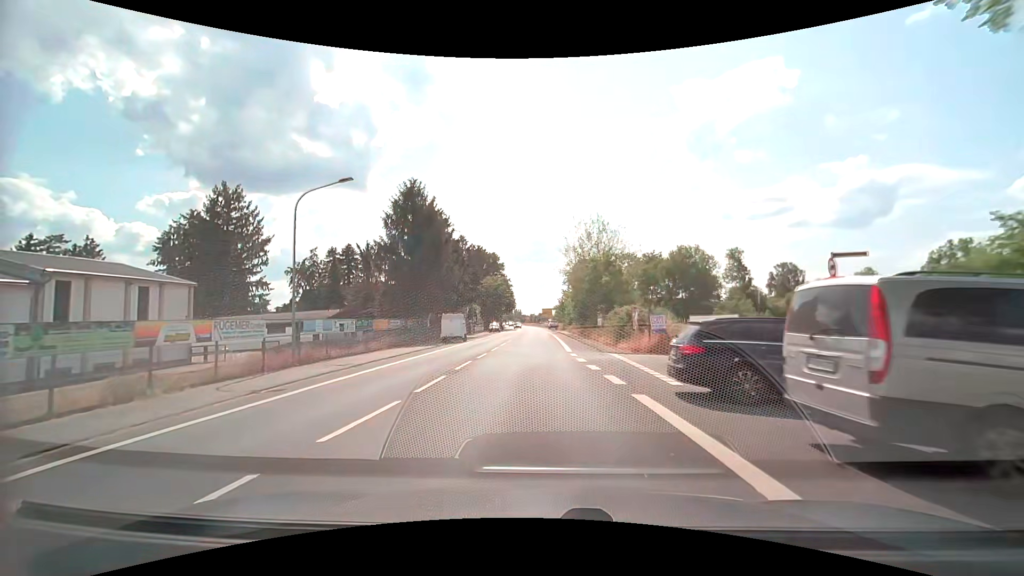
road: secondary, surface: asphalt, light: Day
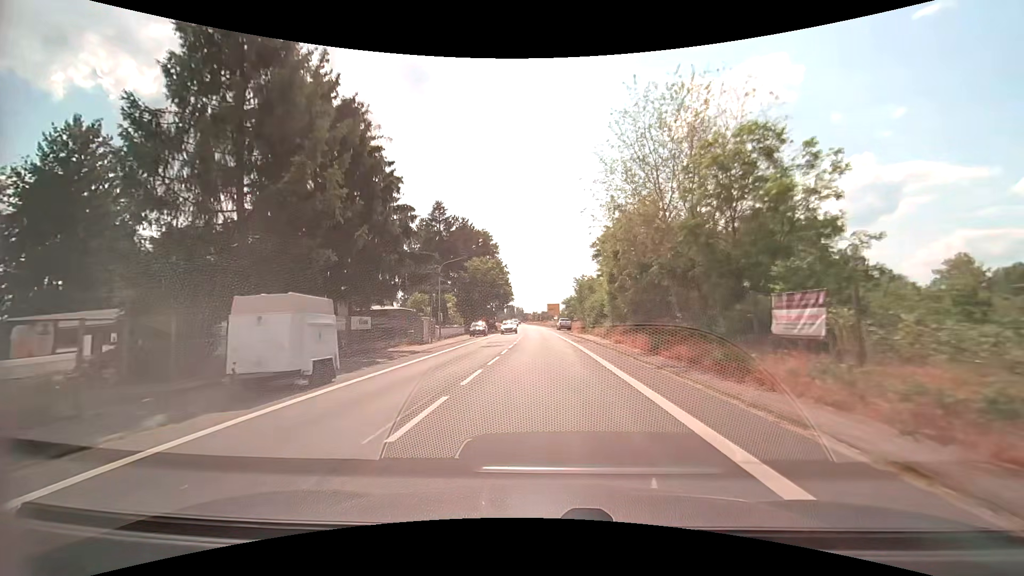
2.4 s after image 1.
(-0.6, +28.0) m; 0°
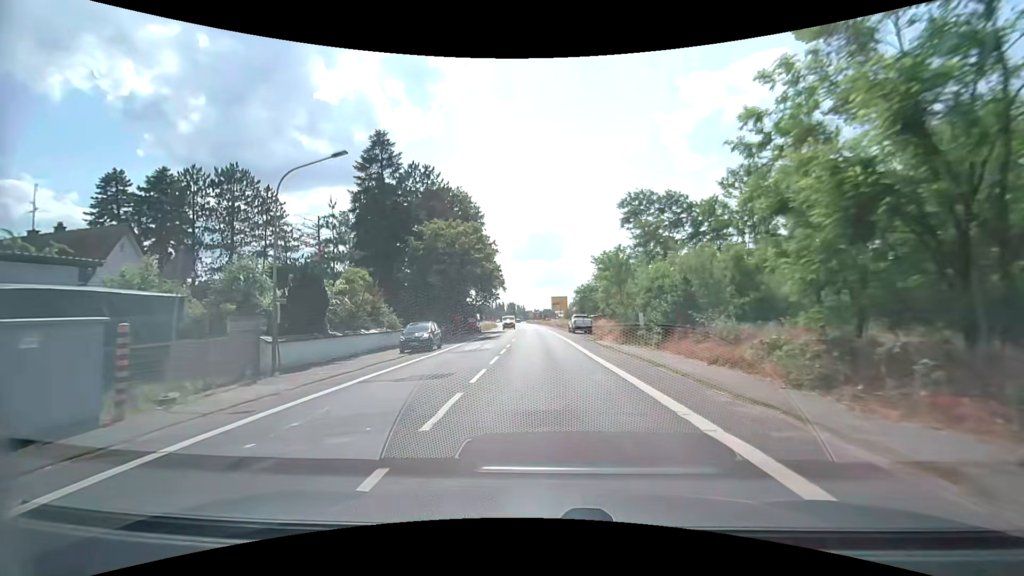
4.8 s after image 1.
(-0.2, +27.6) m; 0°
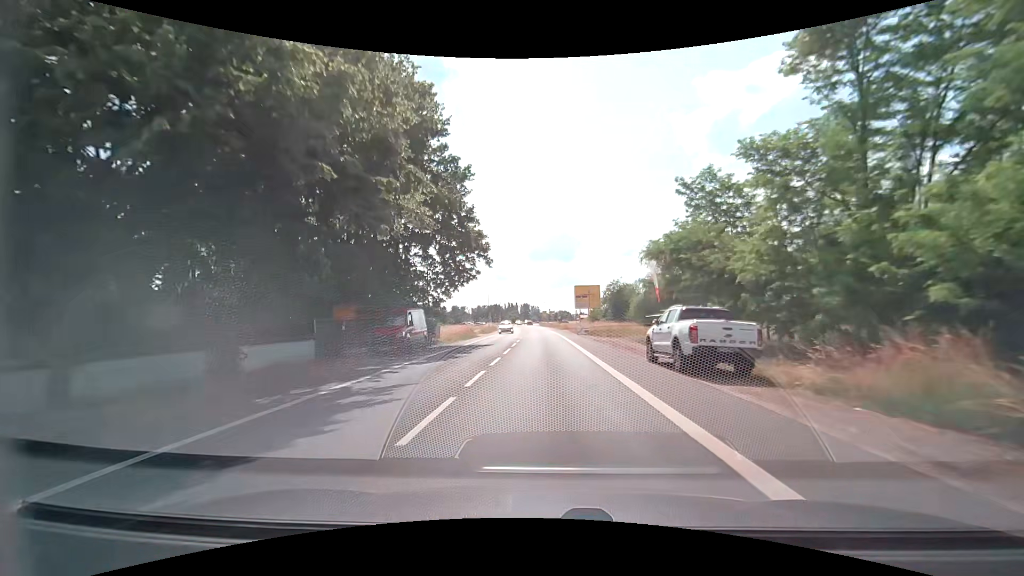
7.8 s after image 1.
(-0.2, +34.5) m; -1°
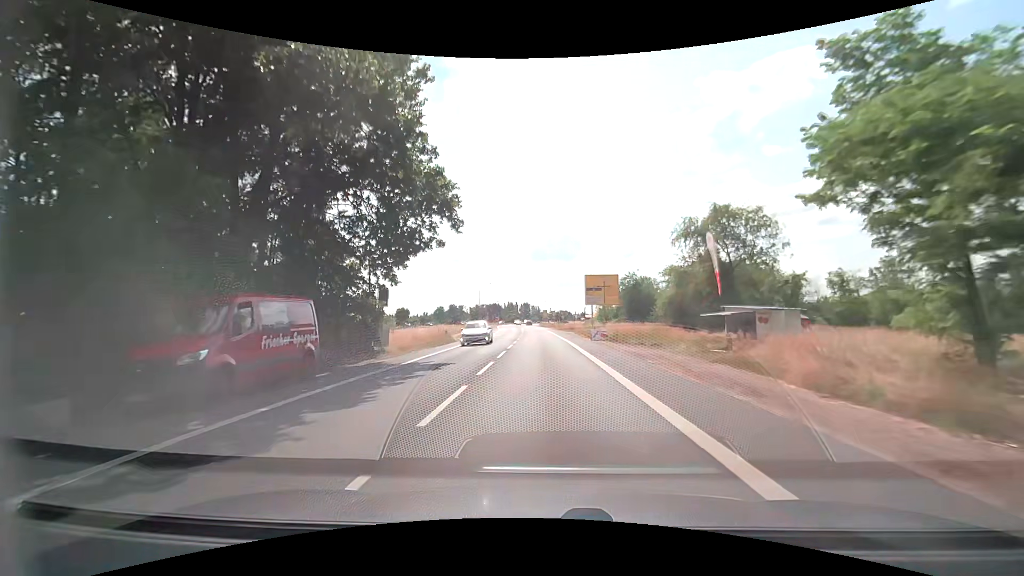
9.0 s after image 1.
(0.0, +14.0) m; 0°
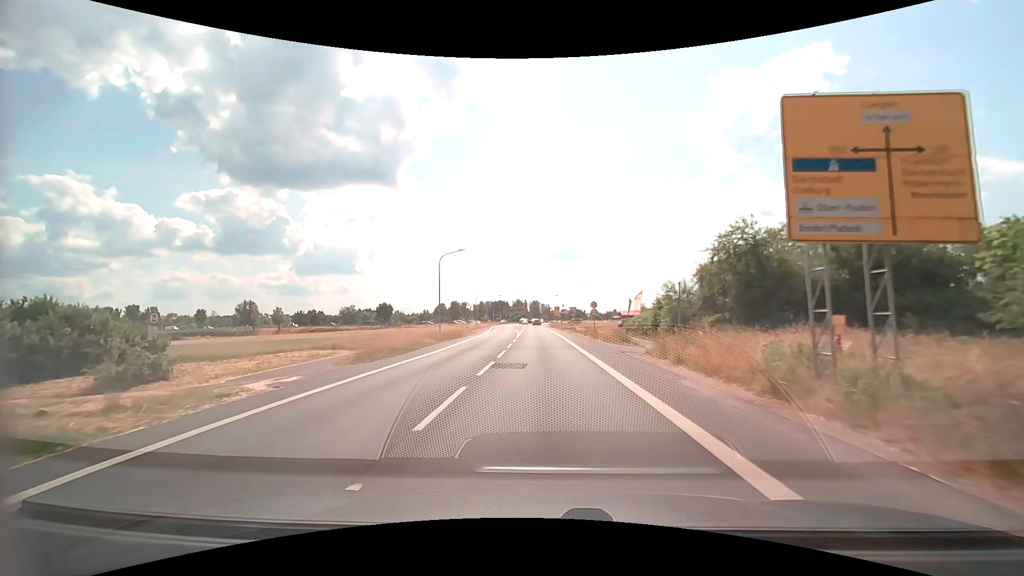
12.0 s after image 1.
(0.0, +36.5) m; -1°
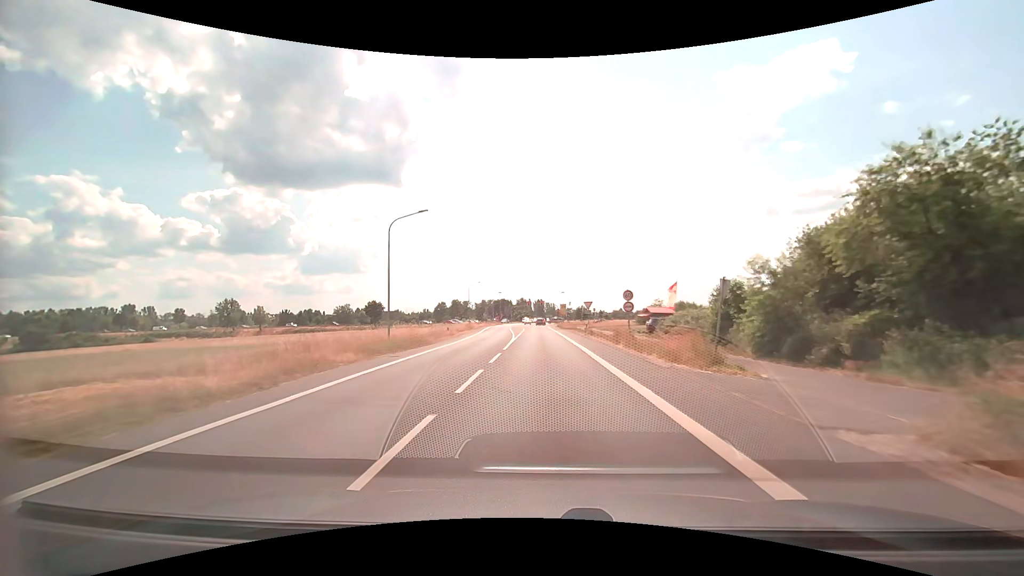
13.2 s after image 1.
(0.0, +15.3) m; 0°
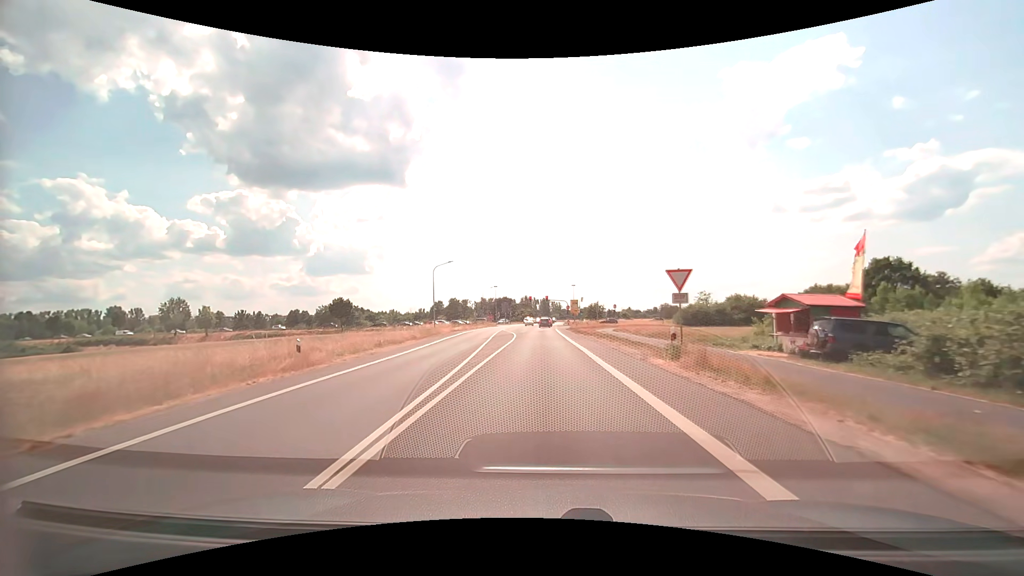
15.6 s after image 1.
(-0.1, +29.7) m; -1°
(0, +10) (0, +20) (0, +30) (0, +40) (0, +50) (0, +60) (0, +70) (0, +80) (0, +90) (+1, +100) m
